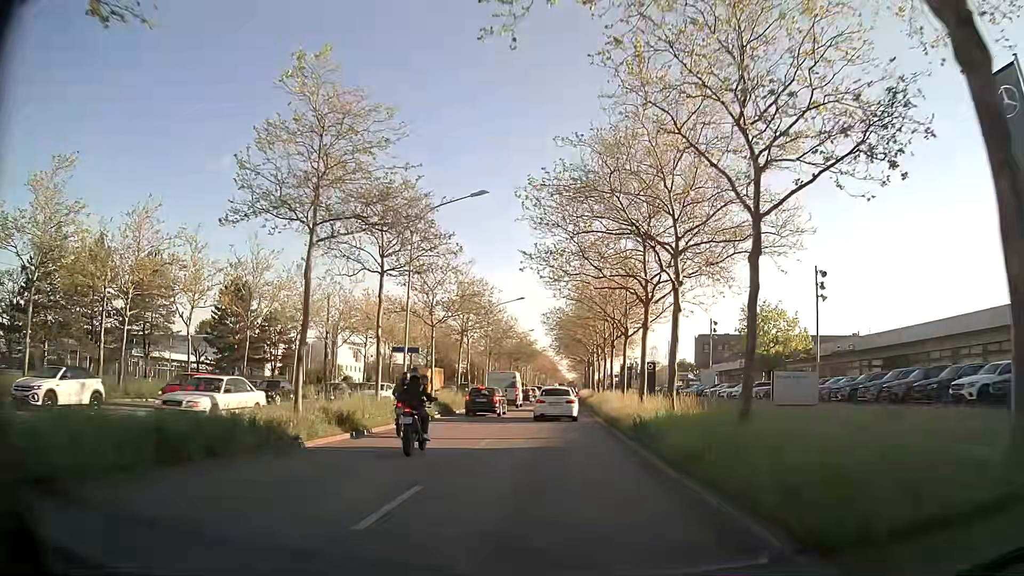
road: primary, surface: asphalt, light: Day
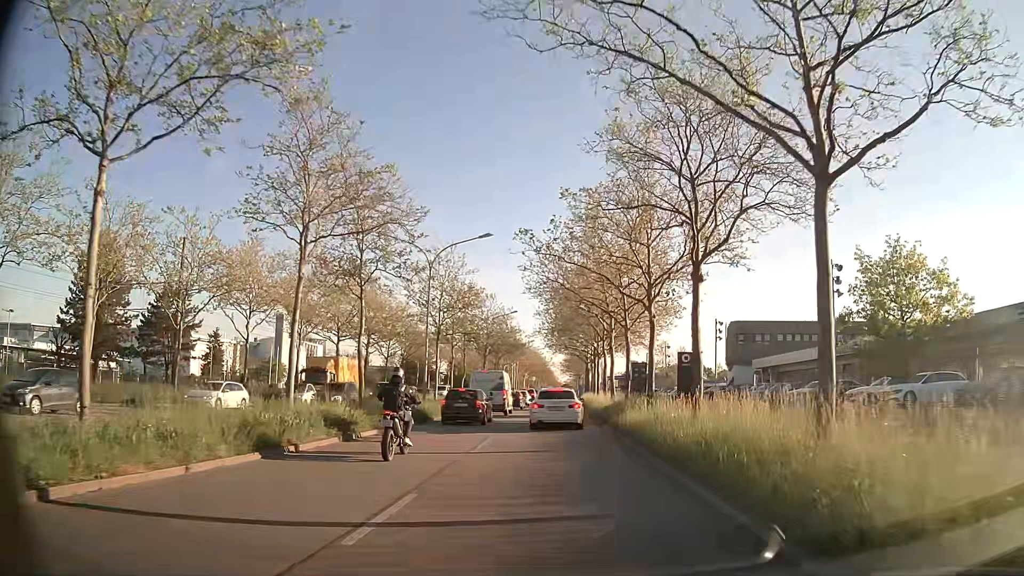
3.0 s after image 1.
(+0.3, +27.3) m; +1°
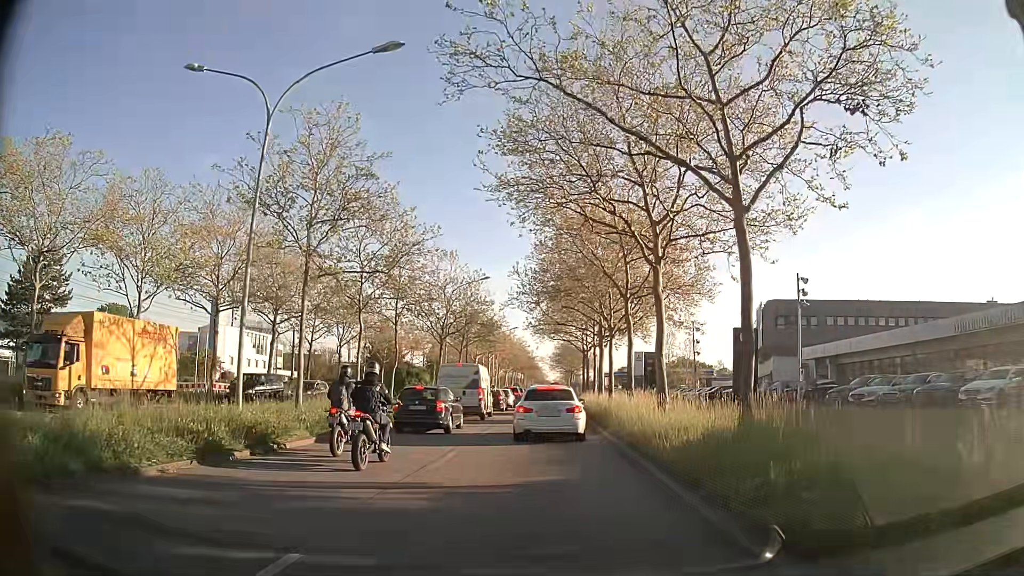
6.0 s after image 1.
(+0.2, +21.1) m; +1°
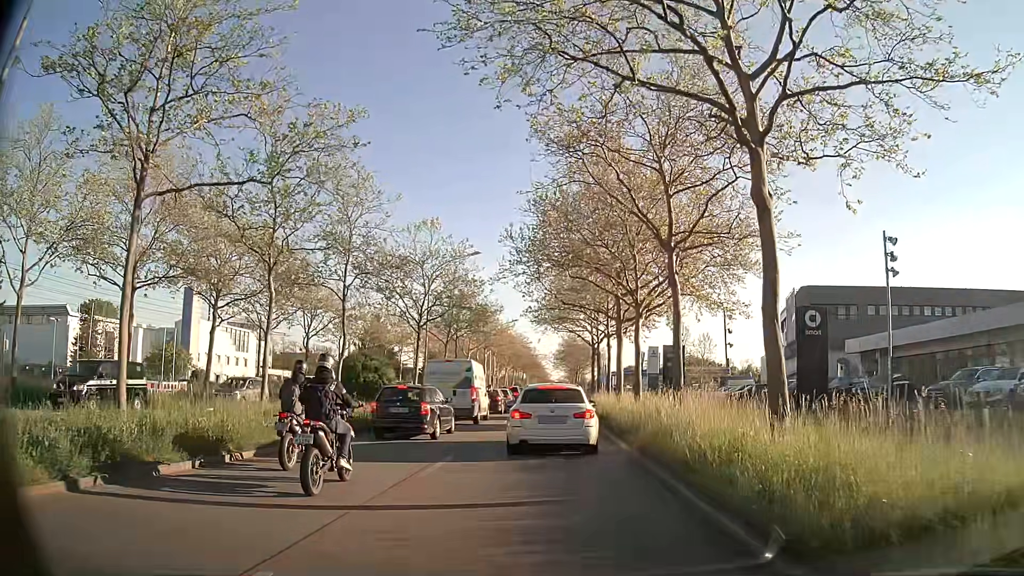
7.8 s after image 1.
(-0.1, +9.4) m; -1°
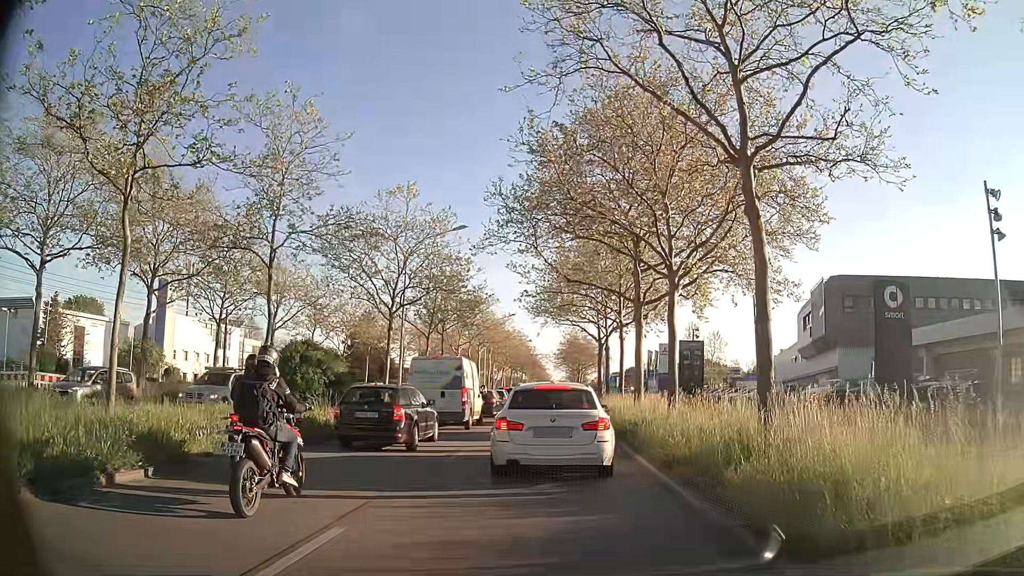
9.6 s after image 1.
(0.0, +7.1) m; -1°
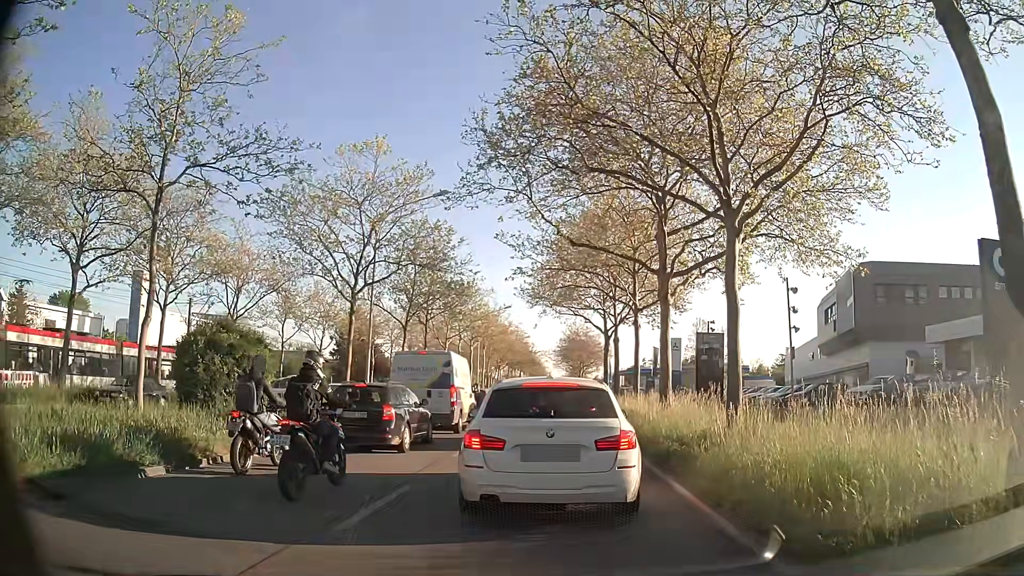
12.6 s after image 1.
(+0.2, +5.9) m; +2°
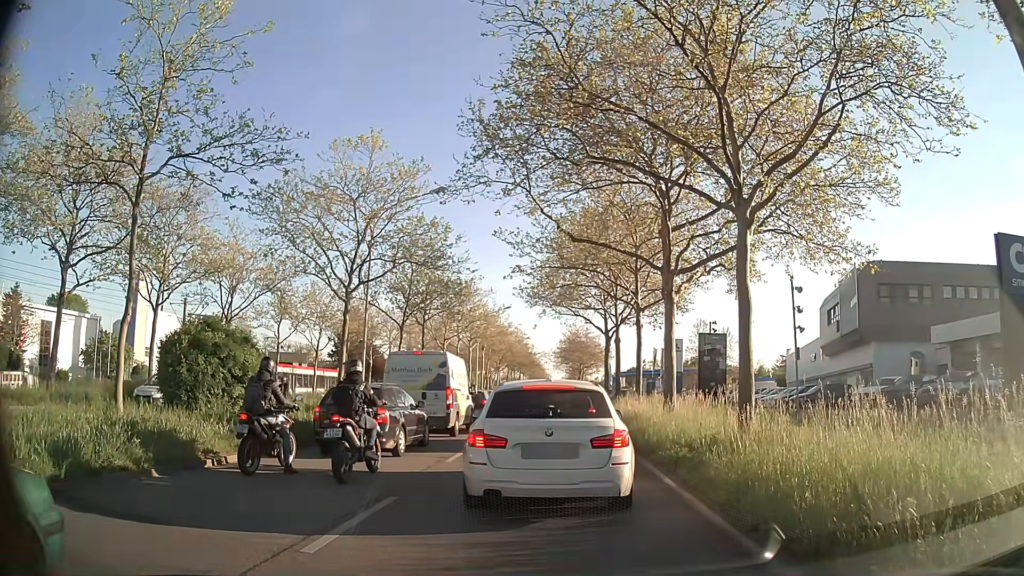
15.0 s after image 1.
(0.0, +0.8) m; 0°
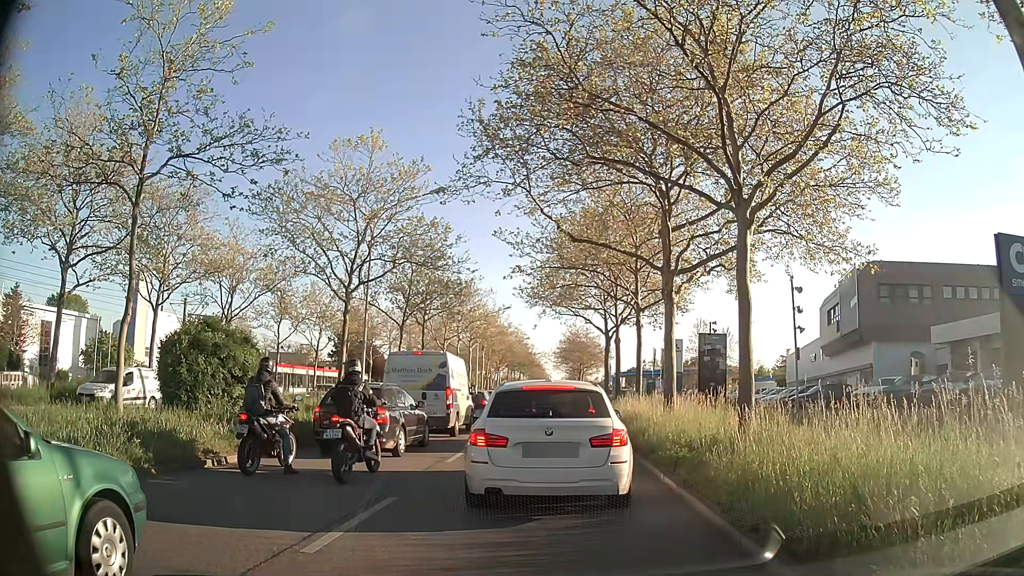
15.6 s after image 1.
(0.0, 0.0) m; 0°
